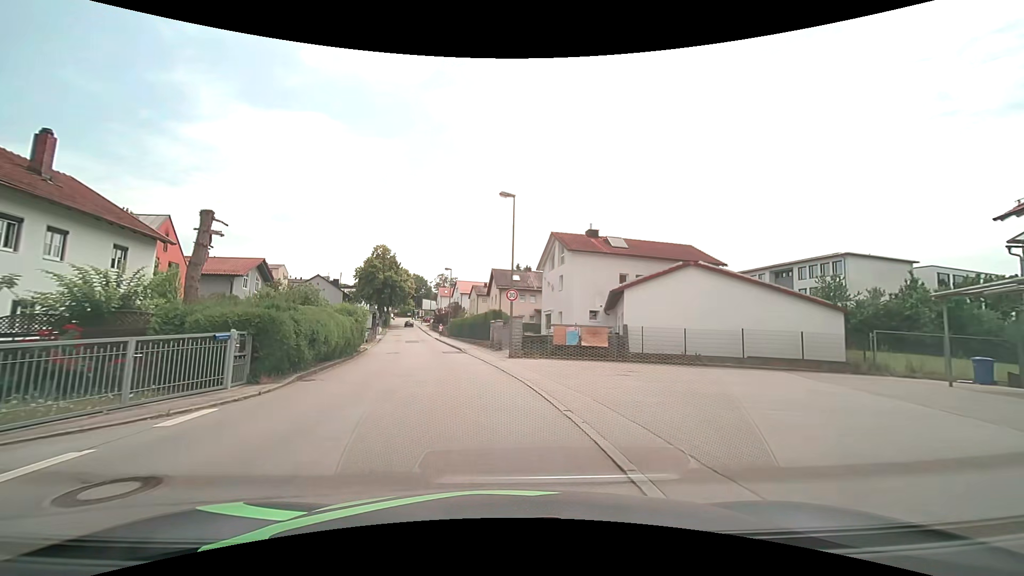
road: unclassified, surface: asphalt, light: Day
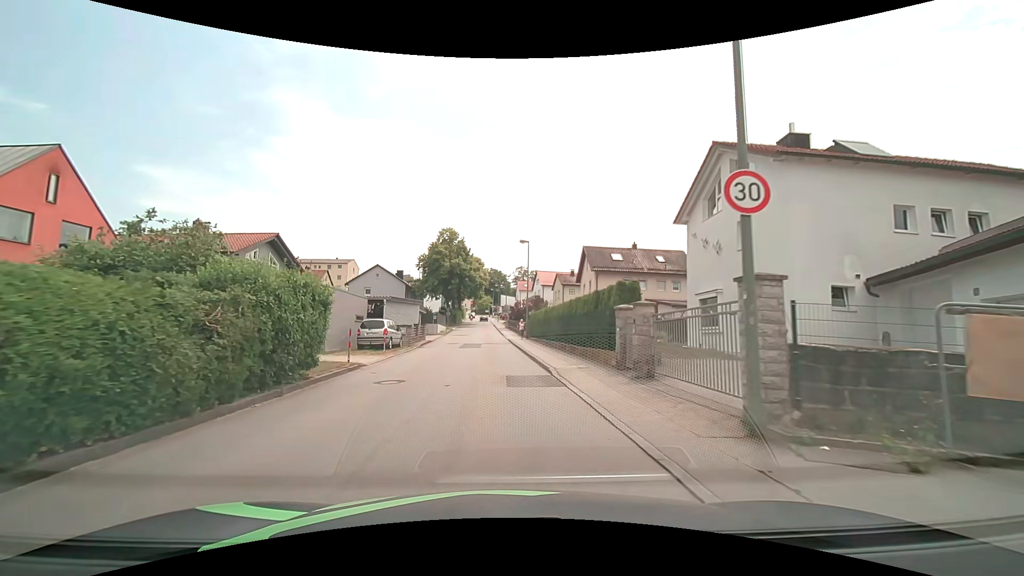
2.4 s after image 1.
(-1.3, +17.9) m; -9°
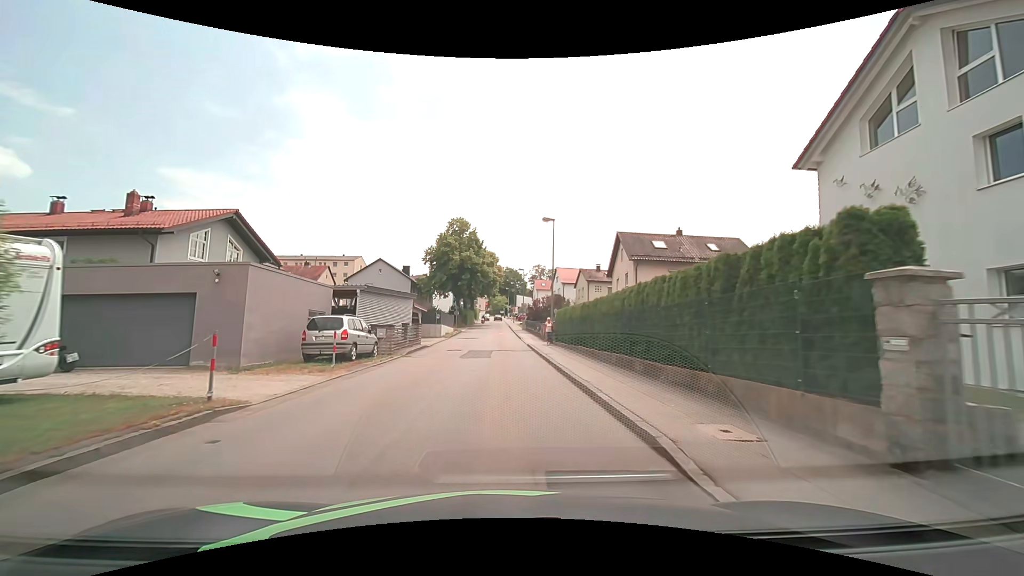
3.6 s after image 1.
(-0.2, +9.1) m; -2°
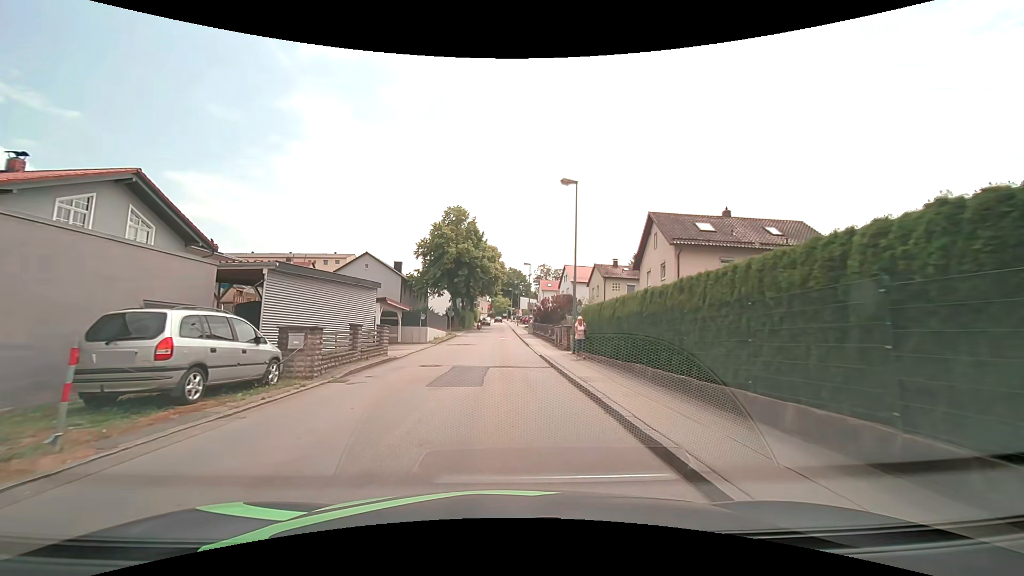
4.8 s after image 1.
(-0.1, +9.2) m; -1°
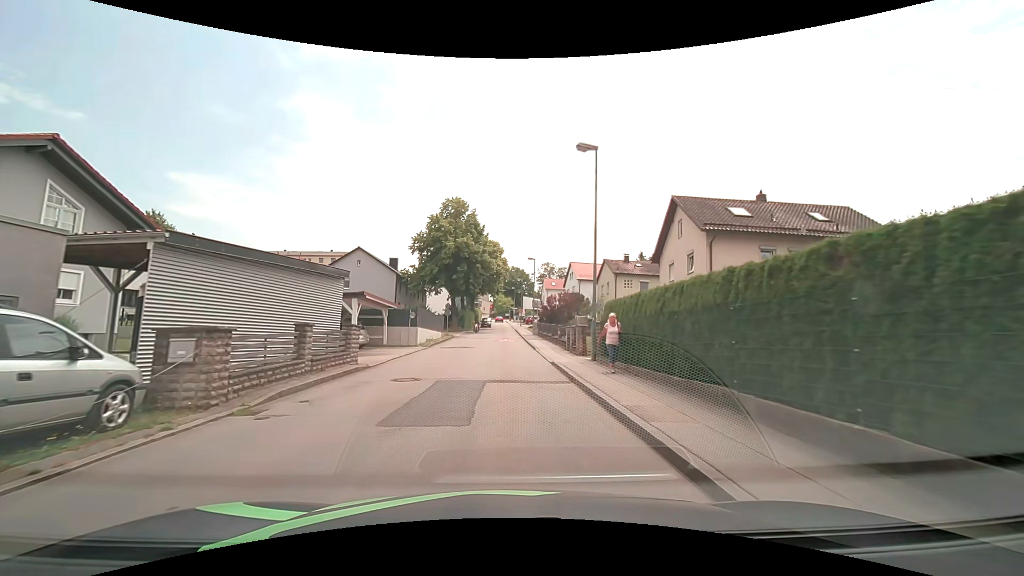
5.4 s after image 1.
(0.0, +4.6) m; 0°
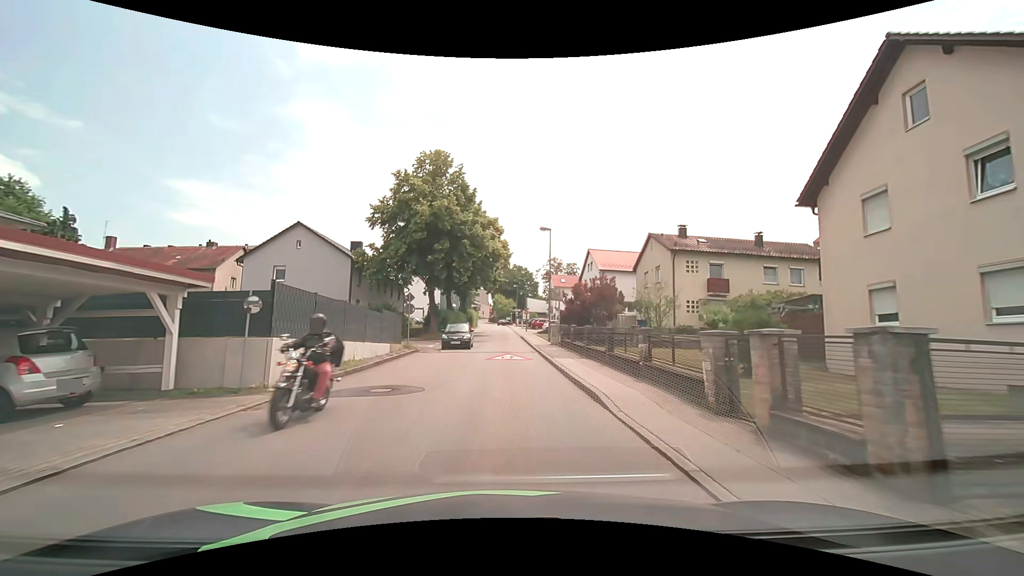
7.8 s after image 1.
(0.0, +18.3) m; 0°
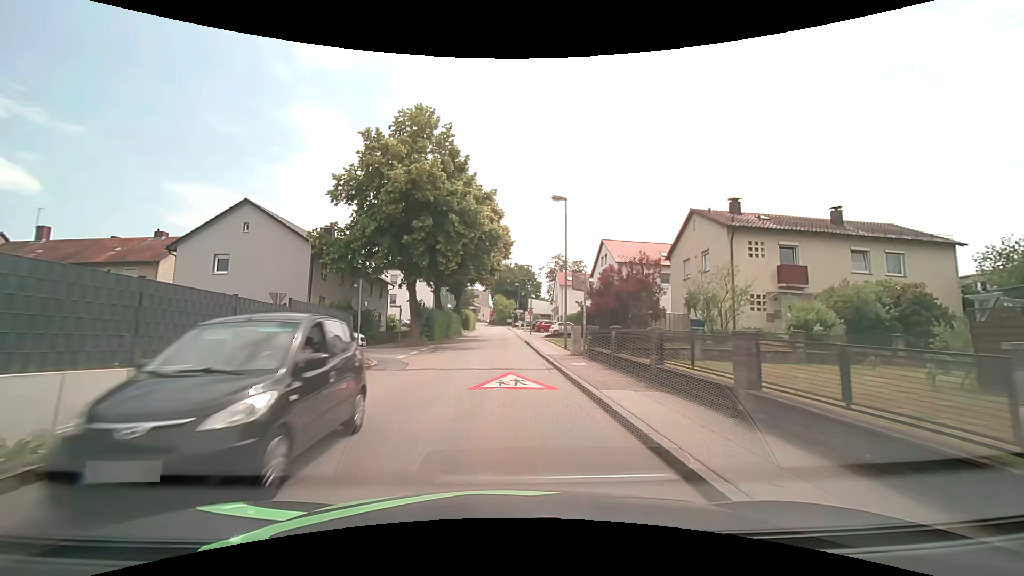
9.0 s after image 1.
(0.0, +9.1) m; 0°
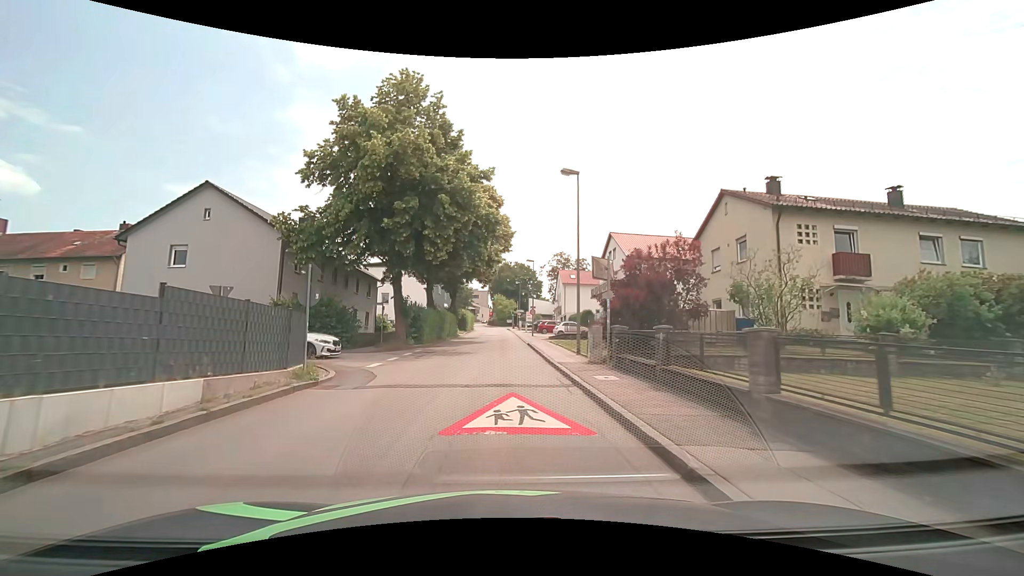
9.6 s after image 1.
(0.0, +4.5) m; 0°
(0, +10) (0, +20) (0, +30) (0, +40) (0, +50) (-1, +60) (-1, +70) (-1, +80) (-2, +90) (-2, +100) m
